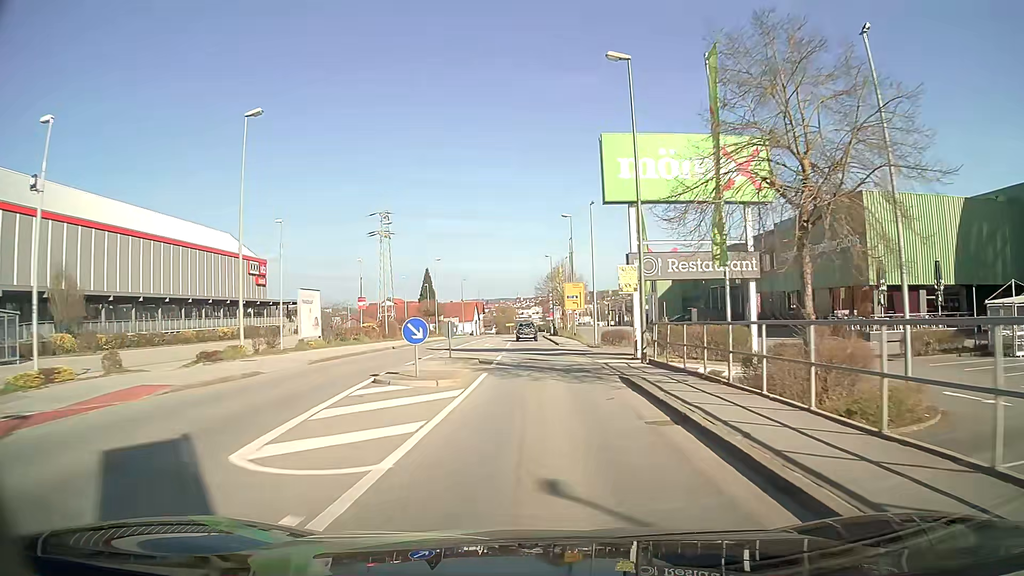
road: tertiary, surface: asphalt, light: Day
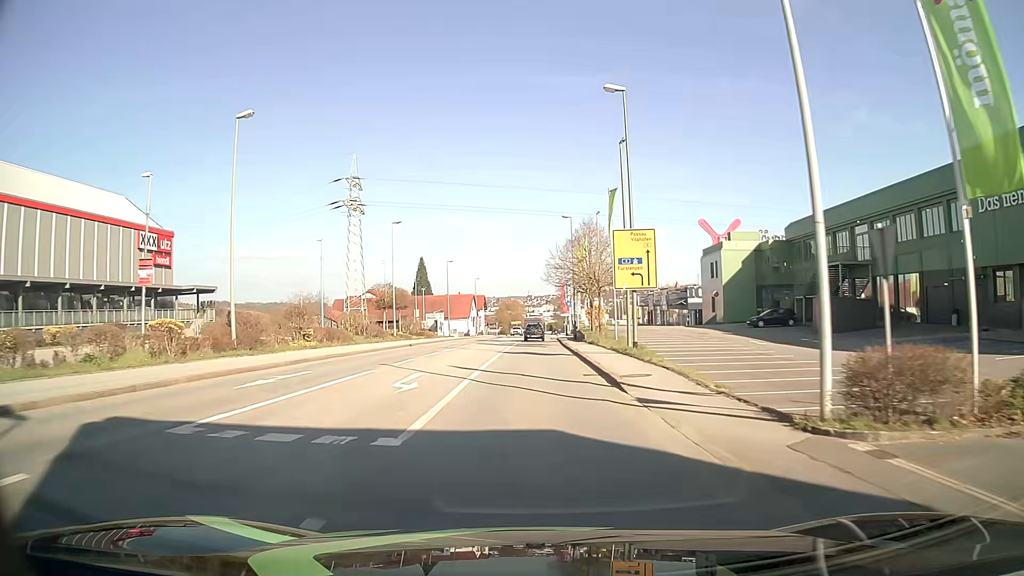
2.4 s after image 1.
(0.0, +30.5) m; -2°
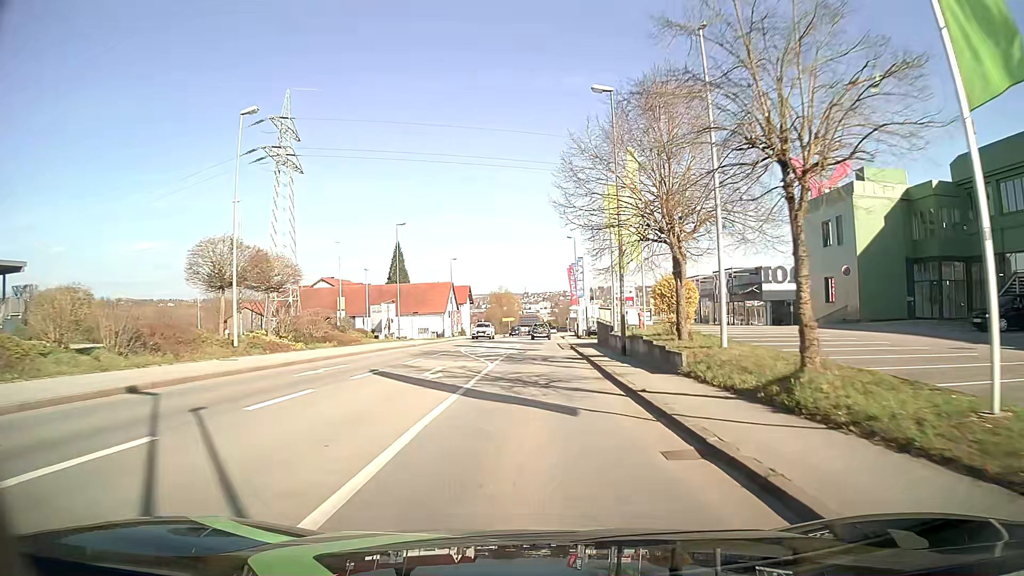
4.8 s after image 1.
(+0.3, +30.5) m; +1°
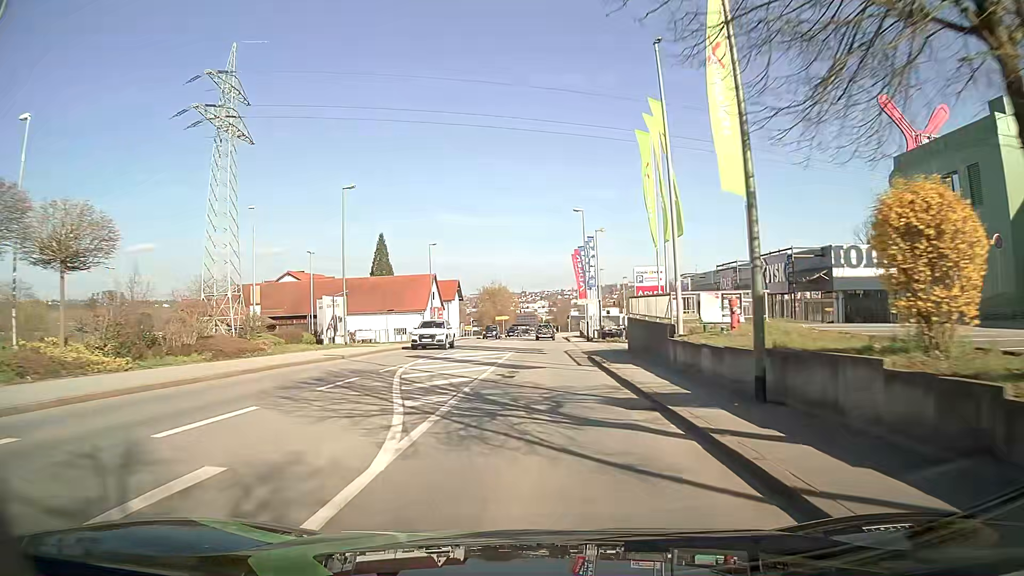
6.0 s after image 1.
(+0.1, +15.3) m; 0°
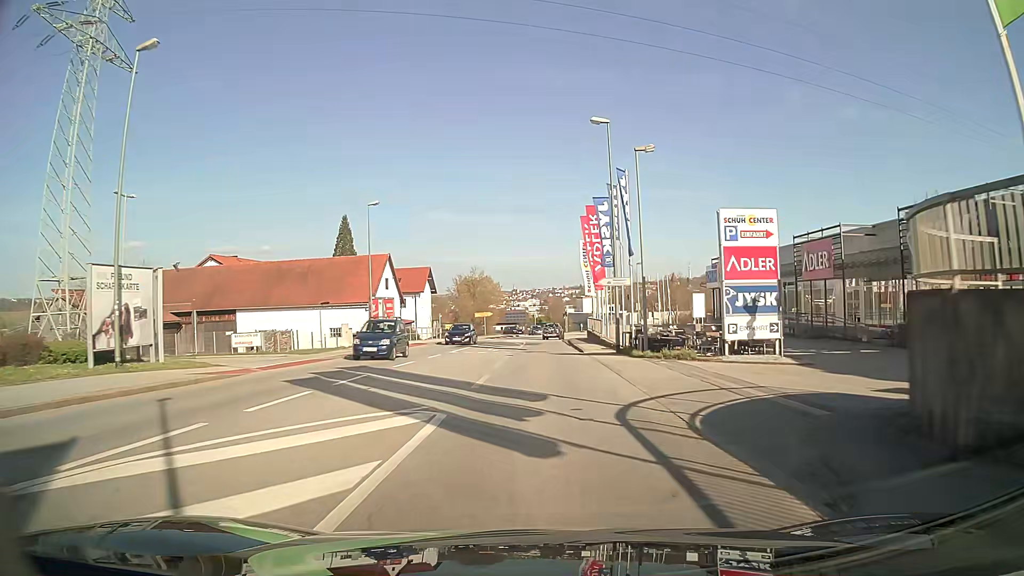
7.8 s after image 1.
(+0.2, +23.0) m; +1°
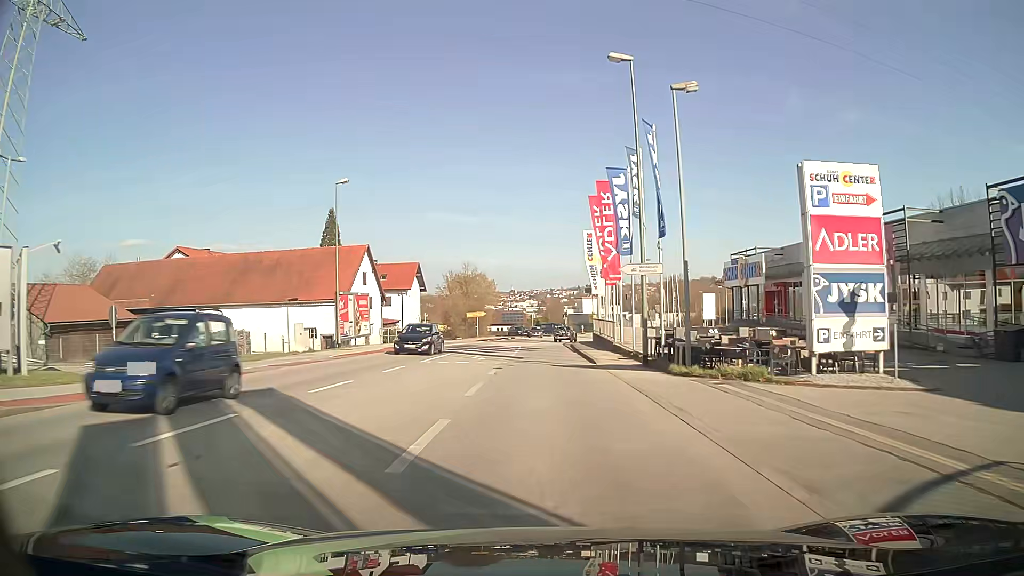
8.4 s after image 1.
(0.0, +7.7) m; 0°
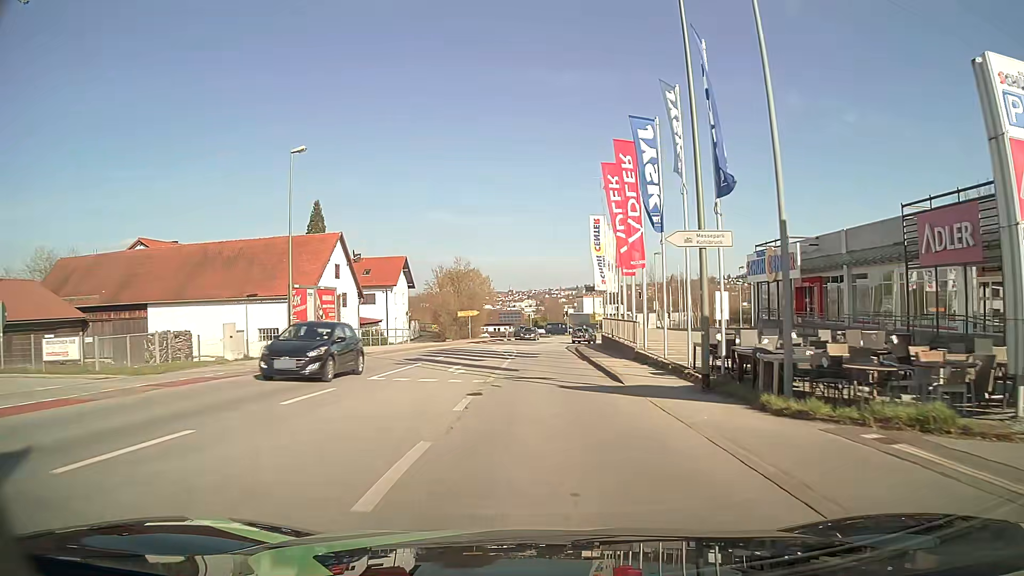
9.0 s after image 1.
(0.0, +7.7) m; 0°
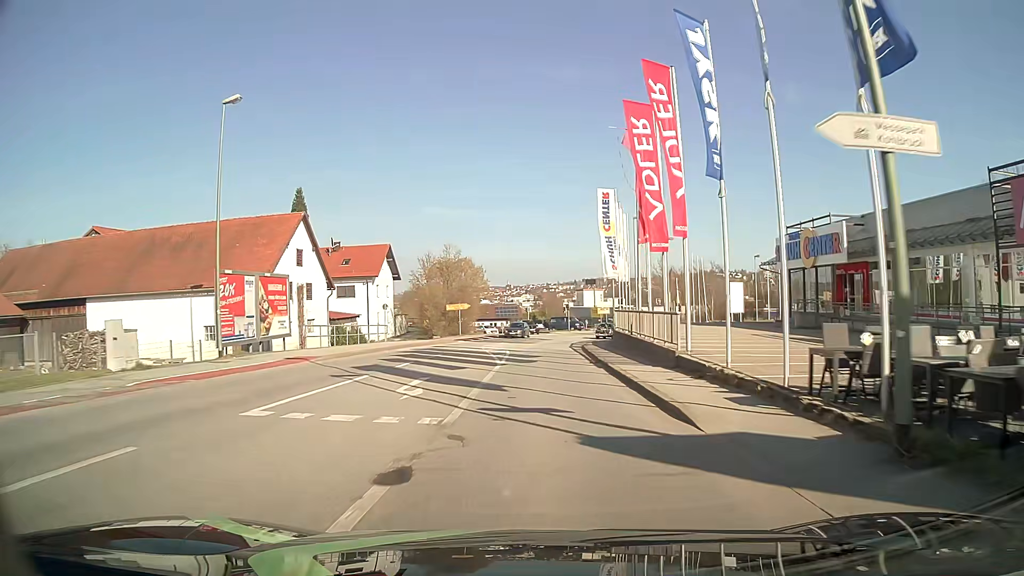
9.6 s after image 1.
(0.0, +7.7) m; 0°
(0, +10) (0, +20) (0, +30) (+1, +40) (+2, +50) (+5, +60) (+8, +69) (+12, +78) (+18, +87) (+23, +95) m
